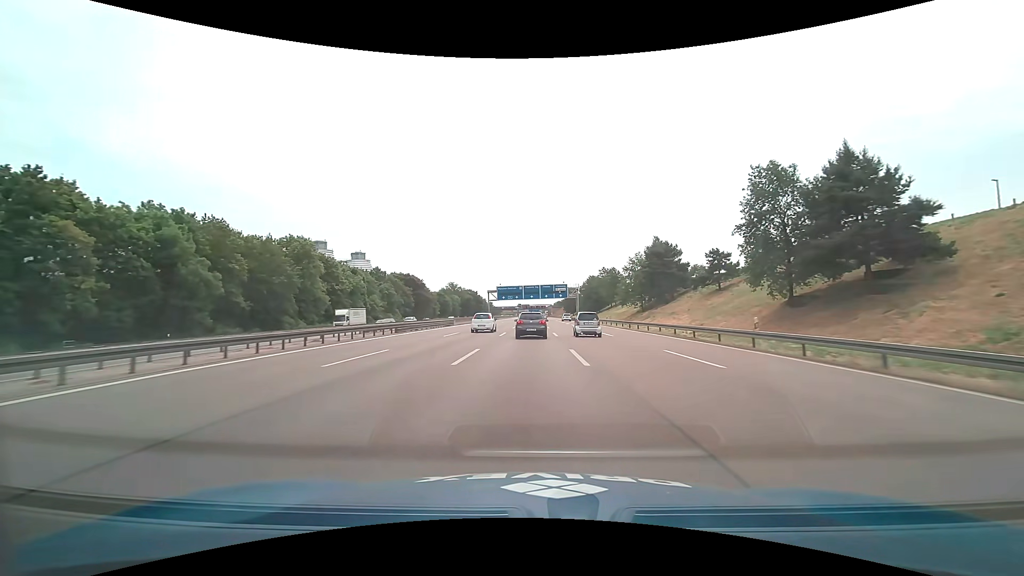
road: motorway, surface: asphalt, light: Day
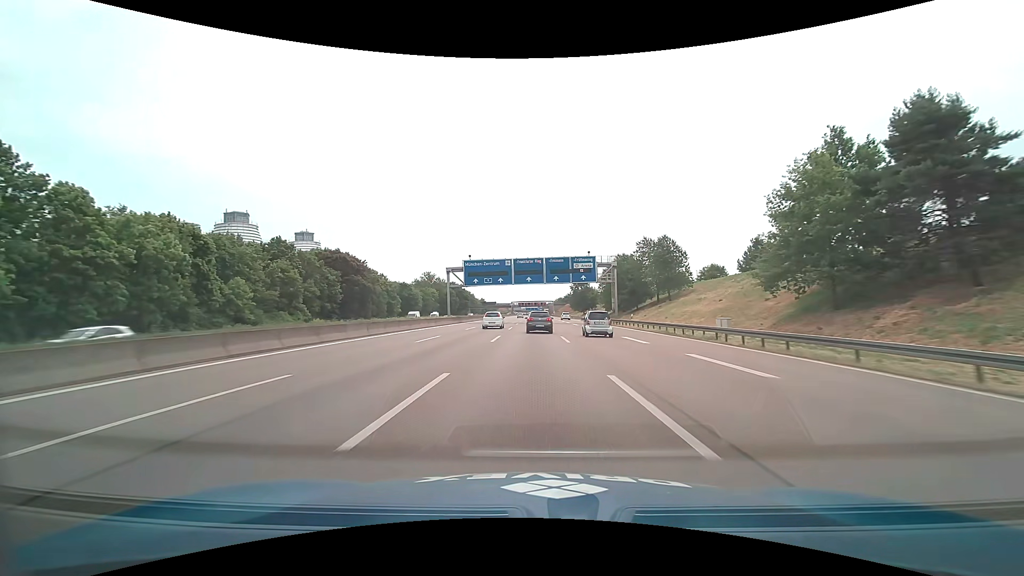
(-0.1, +62.8) m; 0°
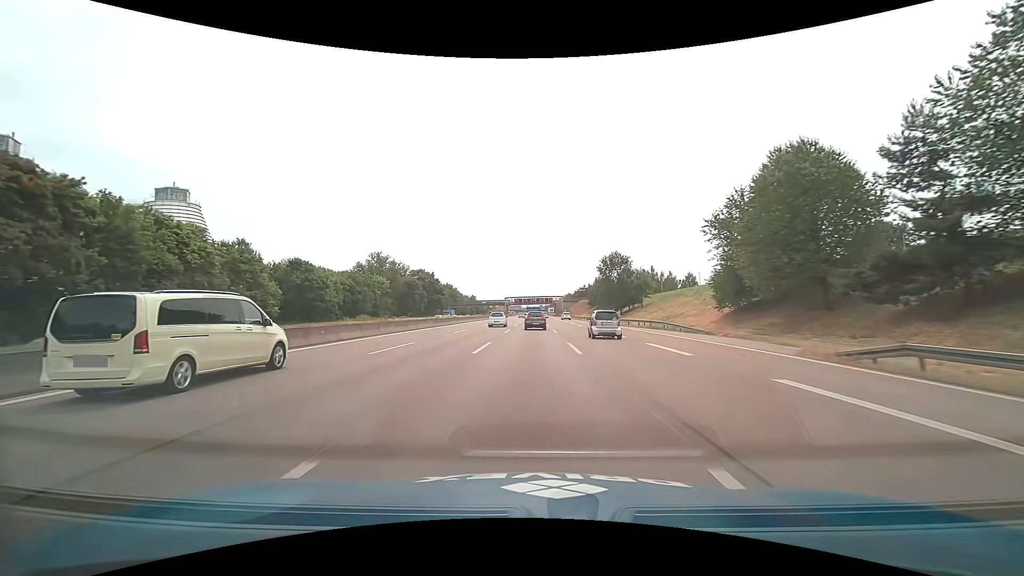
(+0.1, +78.7) m; -1°
(0, +10) (0, +20) (0, +30) (0, +40) (0, +50) (0, +60) (+1, +70) (+1, +80) (+1, +90) (+1, +100) m
